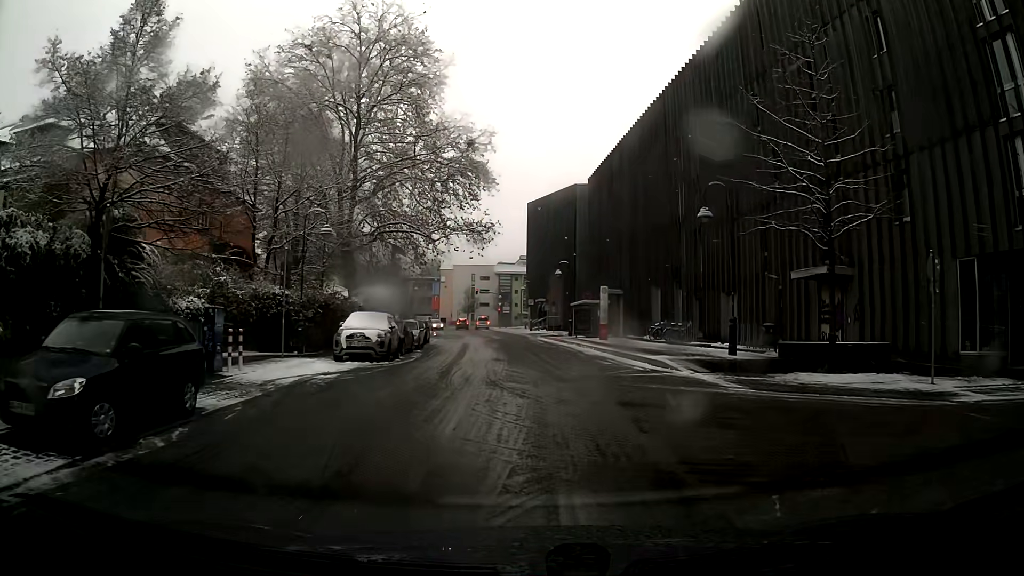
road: residential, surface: asphalt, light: Day
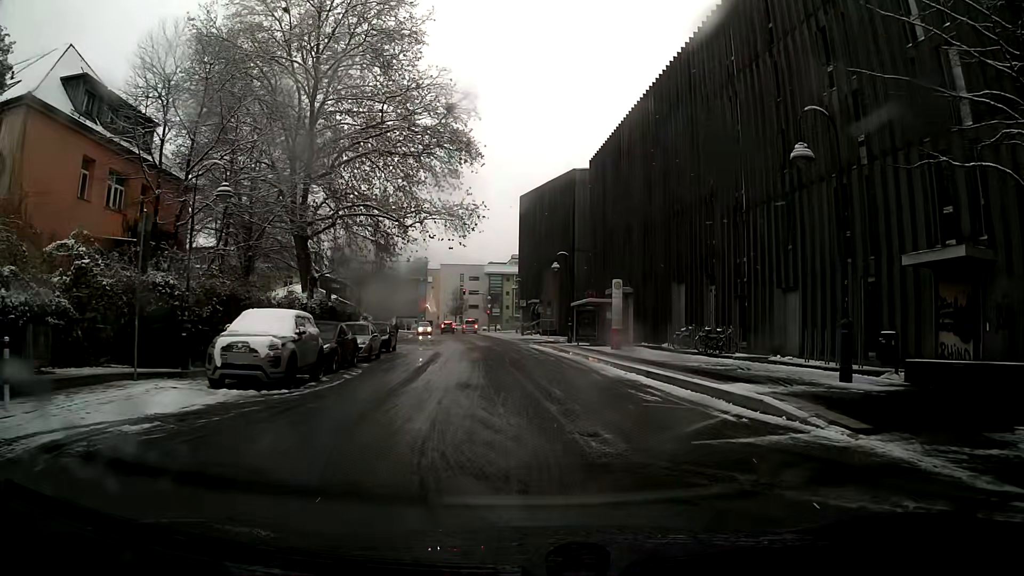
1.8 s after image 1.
(+0.1, +9.0) m; +1°
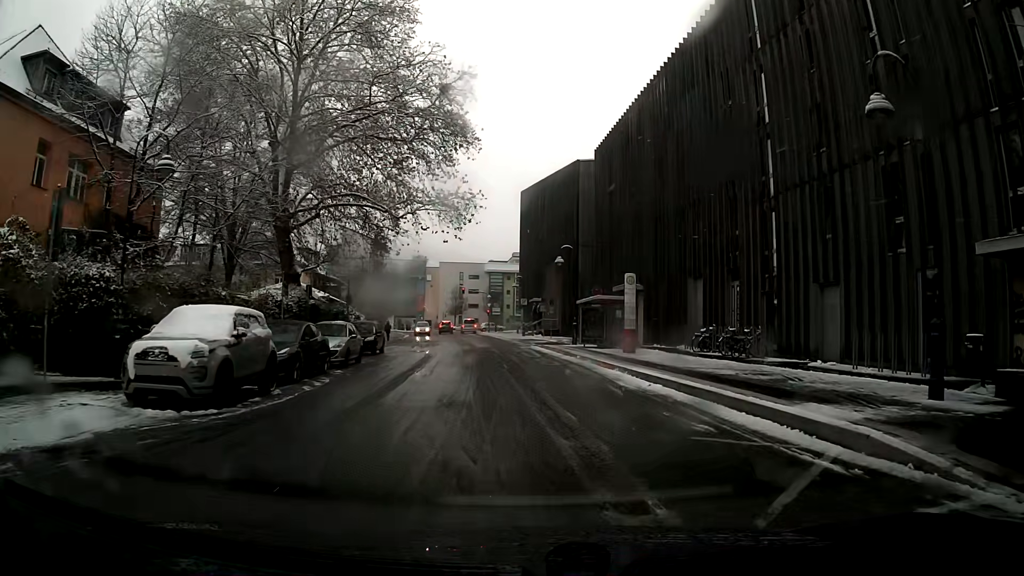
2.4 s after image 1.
(0.0, +3.4) m; 0°
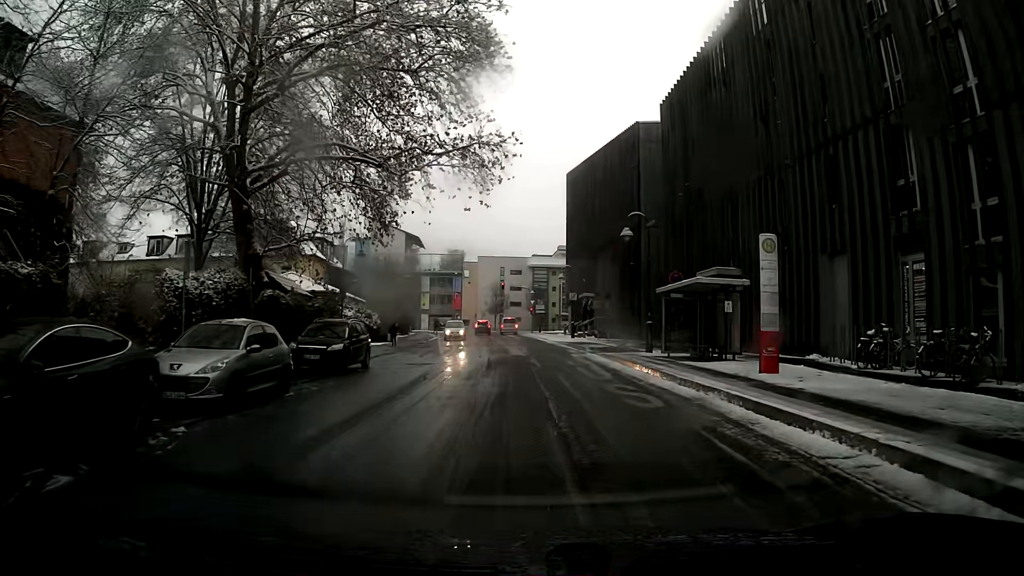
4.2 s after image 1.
(-0.6, +11.4) m; -5°
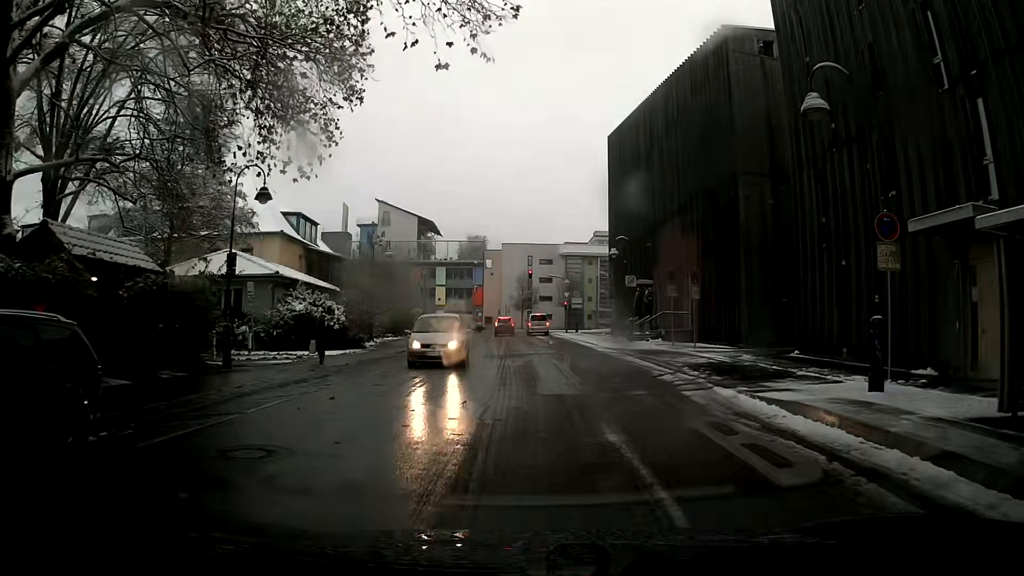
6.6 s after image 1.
(-0.3, +16.5) m; -2°
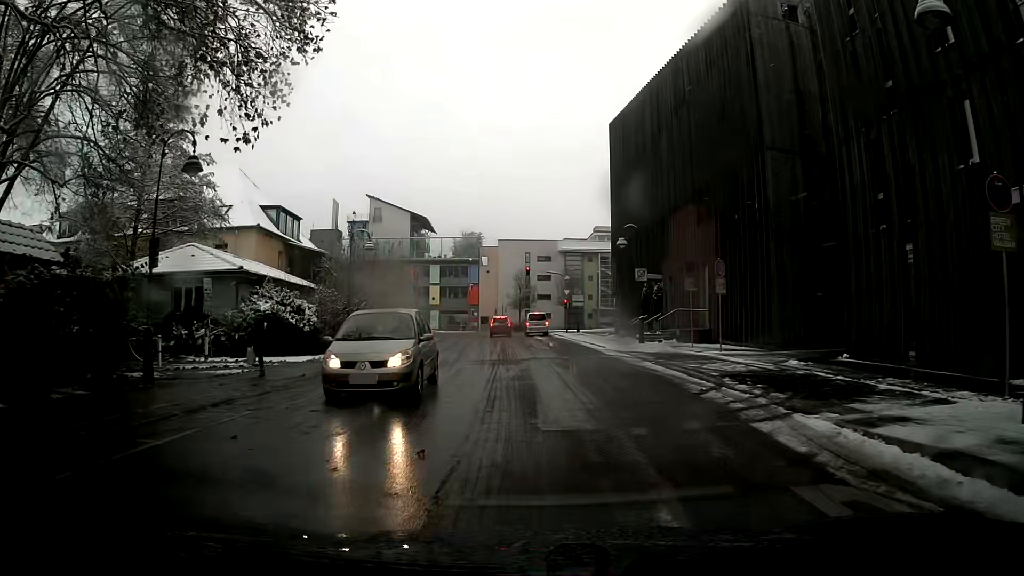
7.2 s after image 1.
(0.0, +4.2) m; 0°
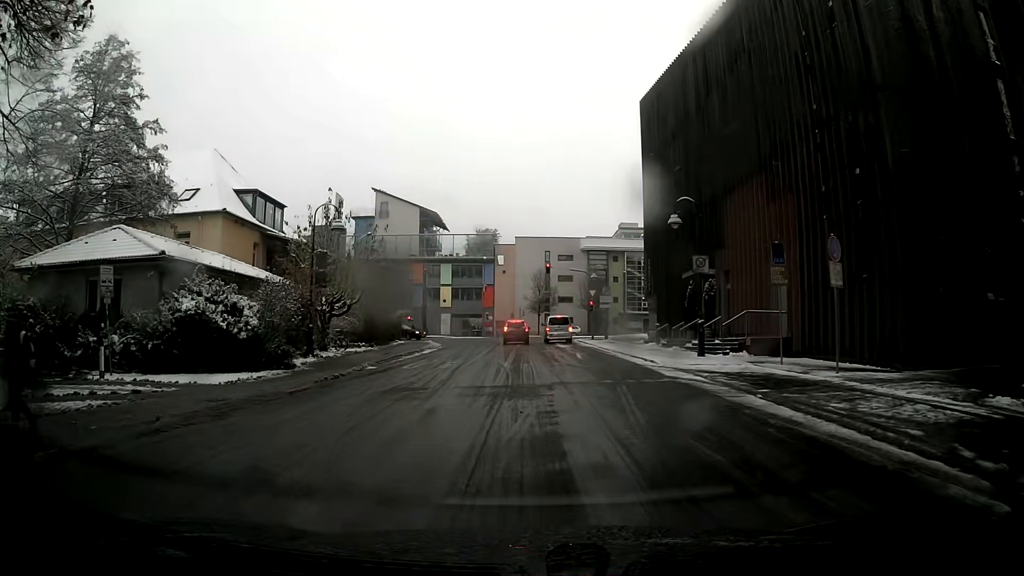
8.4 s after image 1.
(-0.1, +8.3) m; -2°
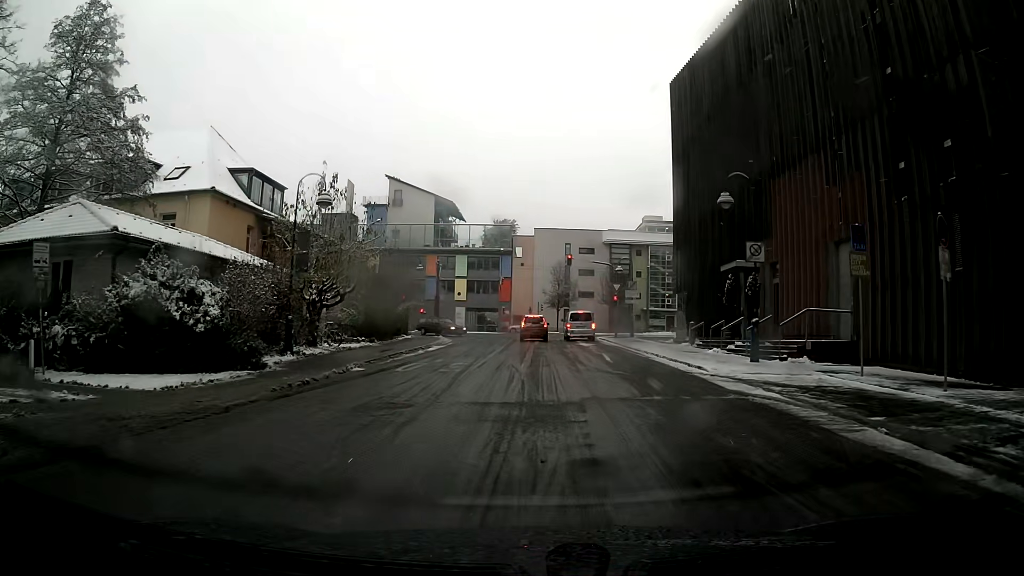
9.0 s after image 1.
(0.0, +4.0) m; -1°
(0, +10) (0, +20) (0, +30) (0, +40) (0, +50) (+1, +60) (-1, +70) (-9, +76) (-19, +77) (-29, +77) m
